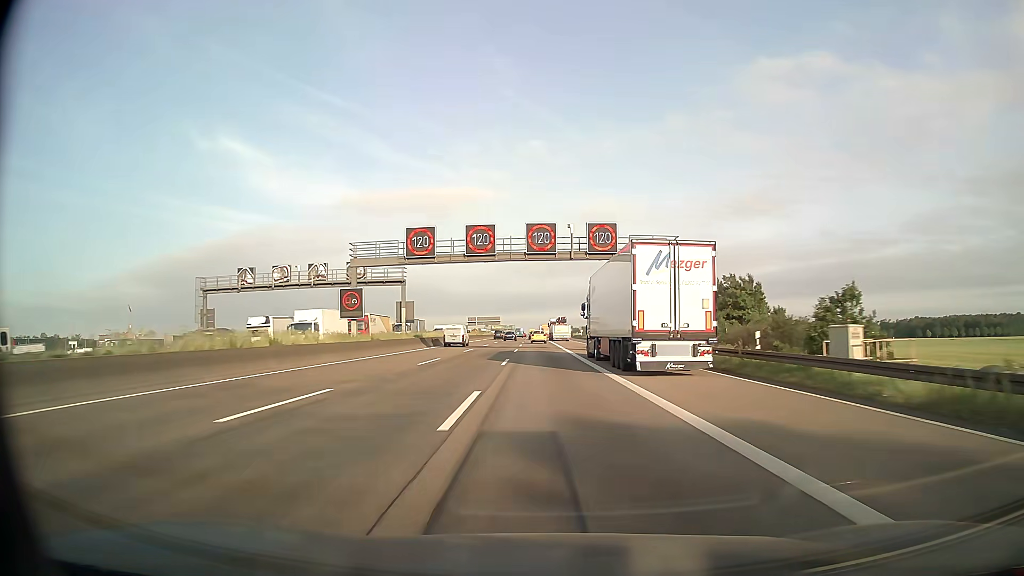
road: motorway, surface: asphalt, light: Day
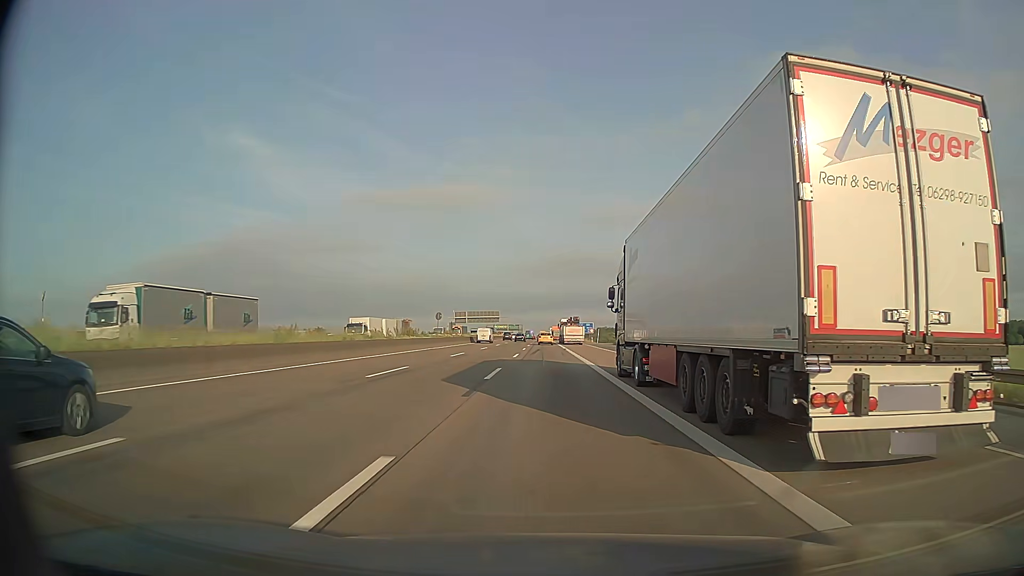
(-1.2, +80.6) m; -1°
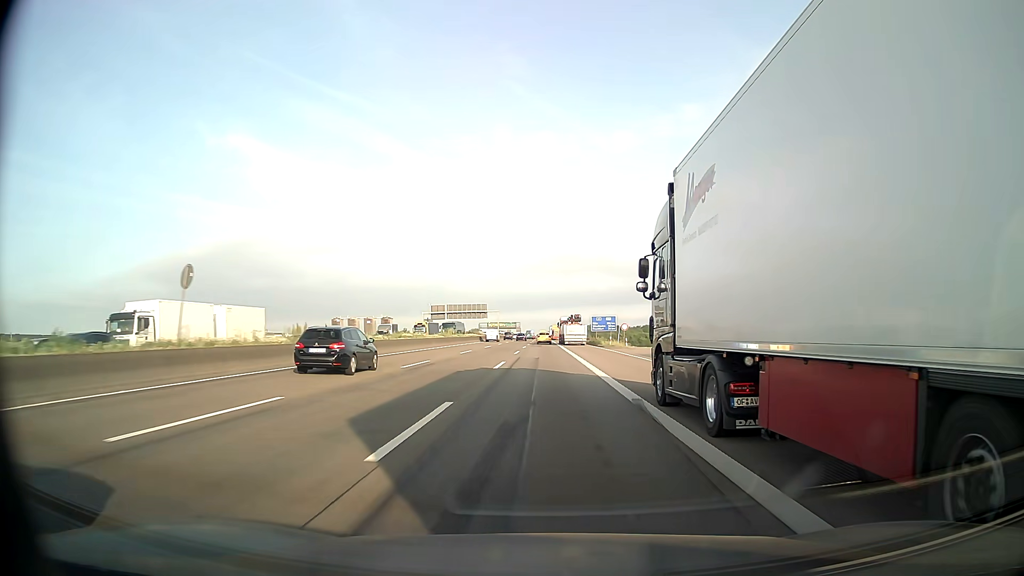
(+0.1, +48.1) m; 0°
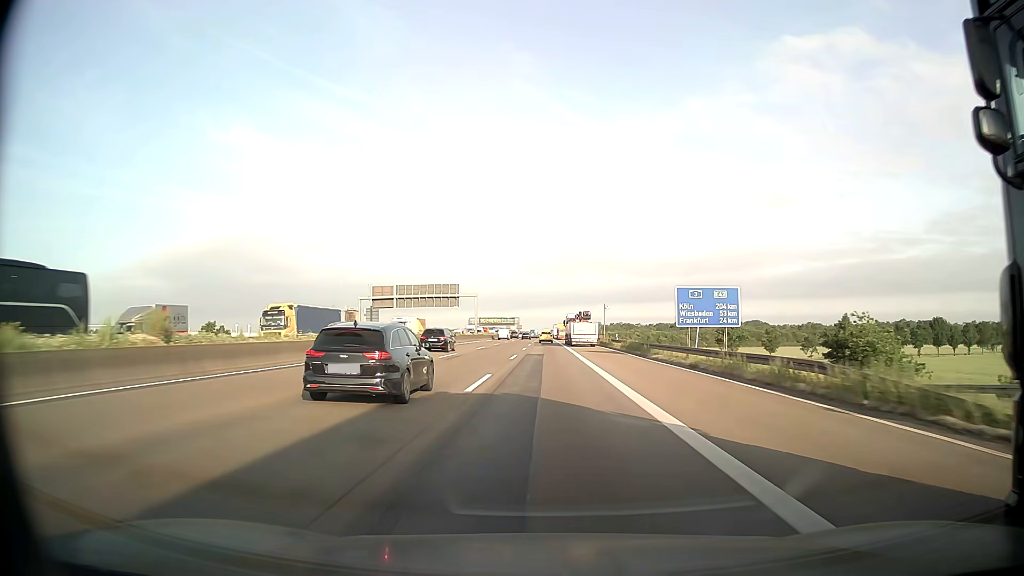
(+0.1, +64.3) m; 0°
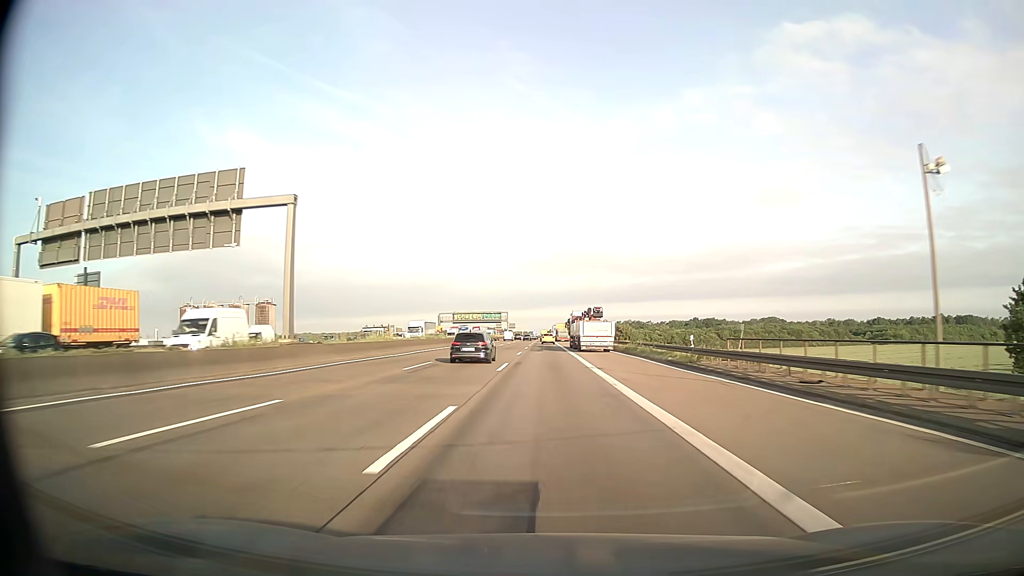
(+0.1, +80.5) m; 0°
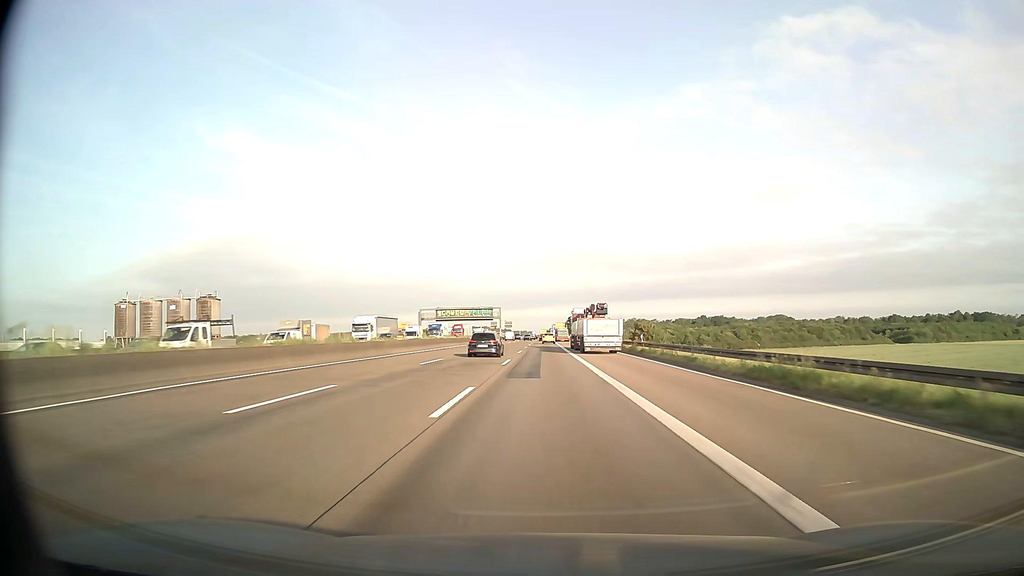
(0.0, +32.3) m; 0°
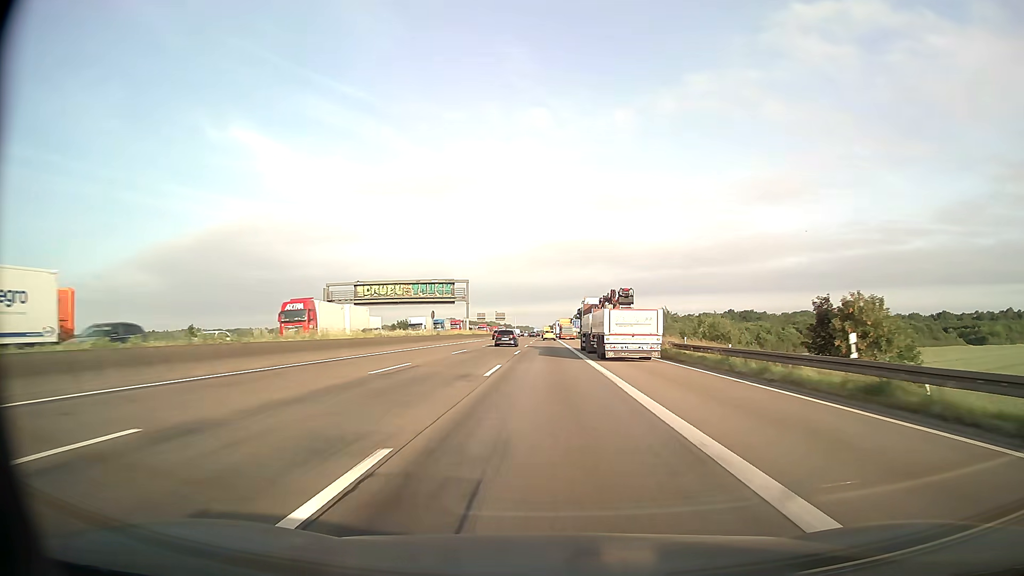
(-0.2, +80.9) m; 0°
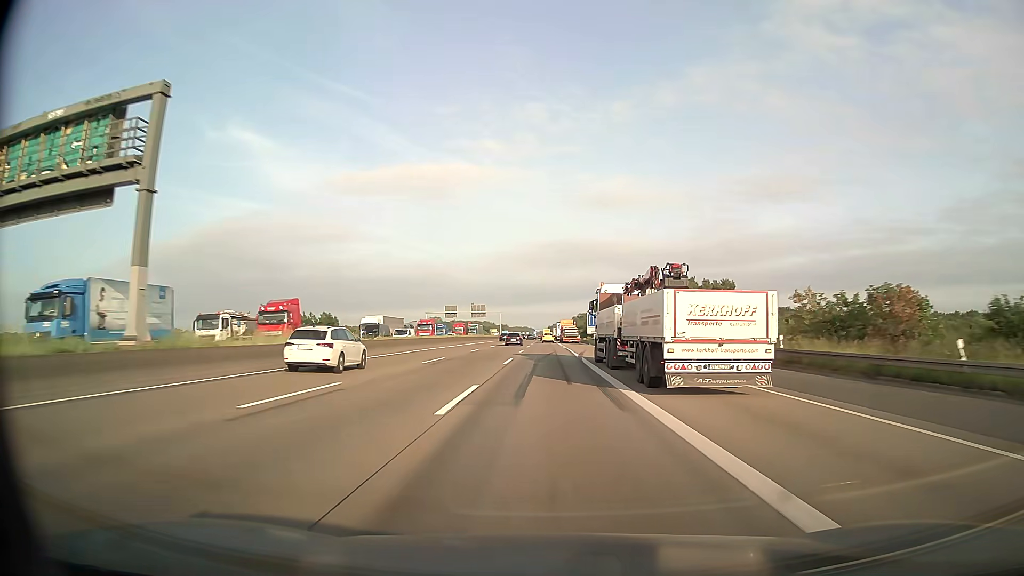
(+0.2, +80.9) m; 0°
(0, +10) (0, +20) (0, +30) (0, +40) (0, +50) (0, +60) (0, +70) (0, +80) (0, +90) (0, +100) m
